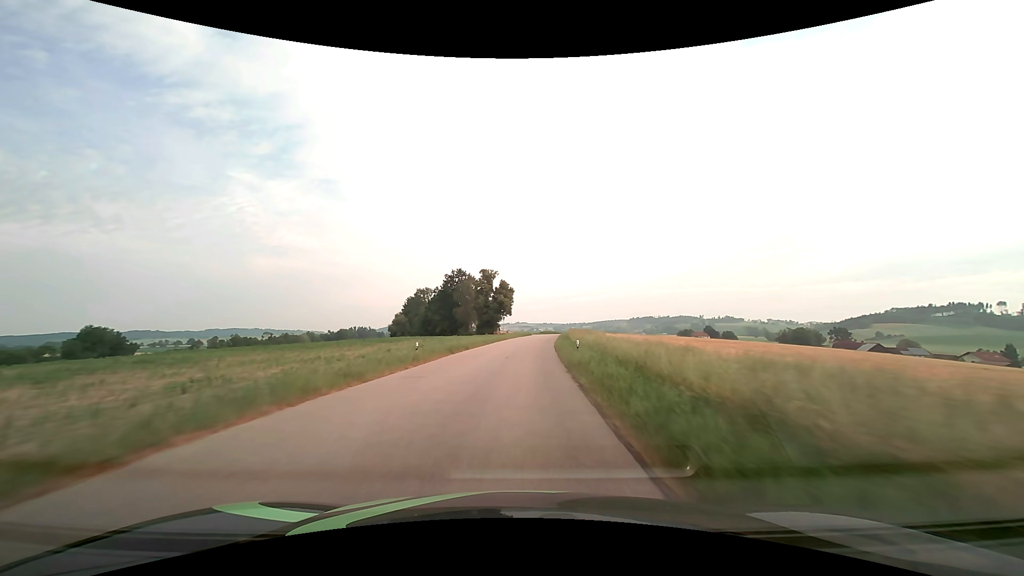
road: tertiary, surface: asphalt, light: Day
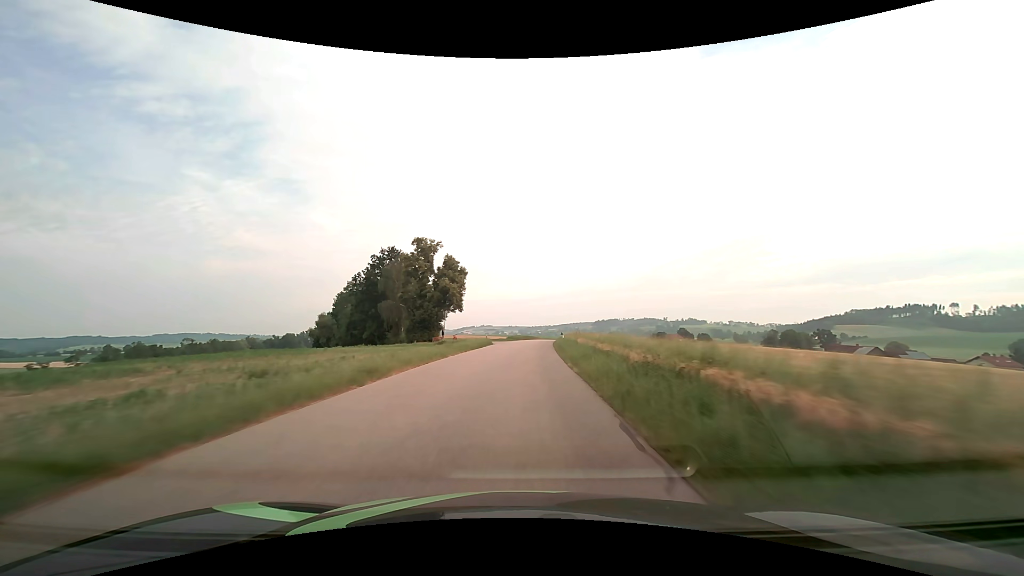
(+1.4, +41.7) m; +4°
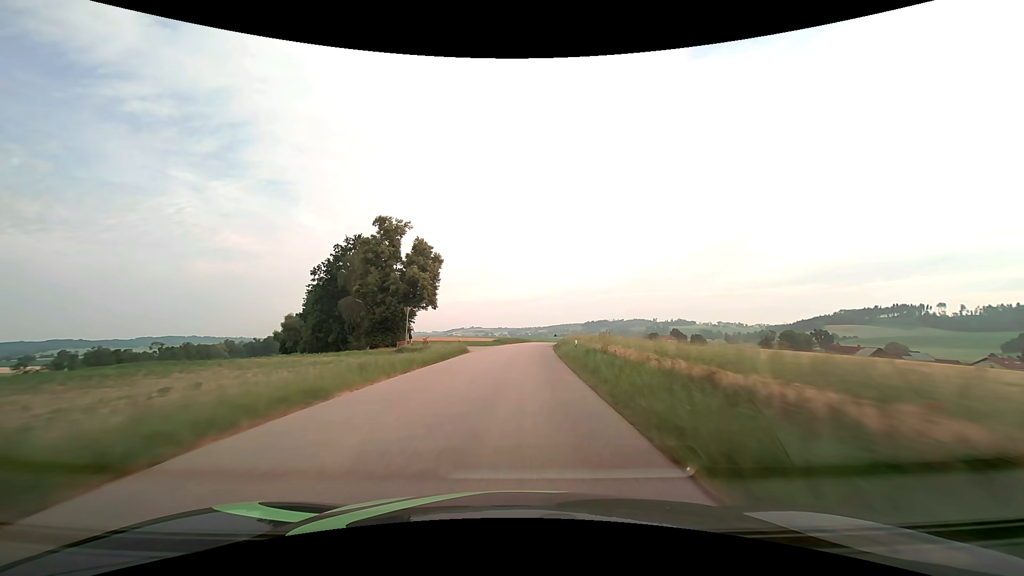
(+0.1, +14.3) m; +1°
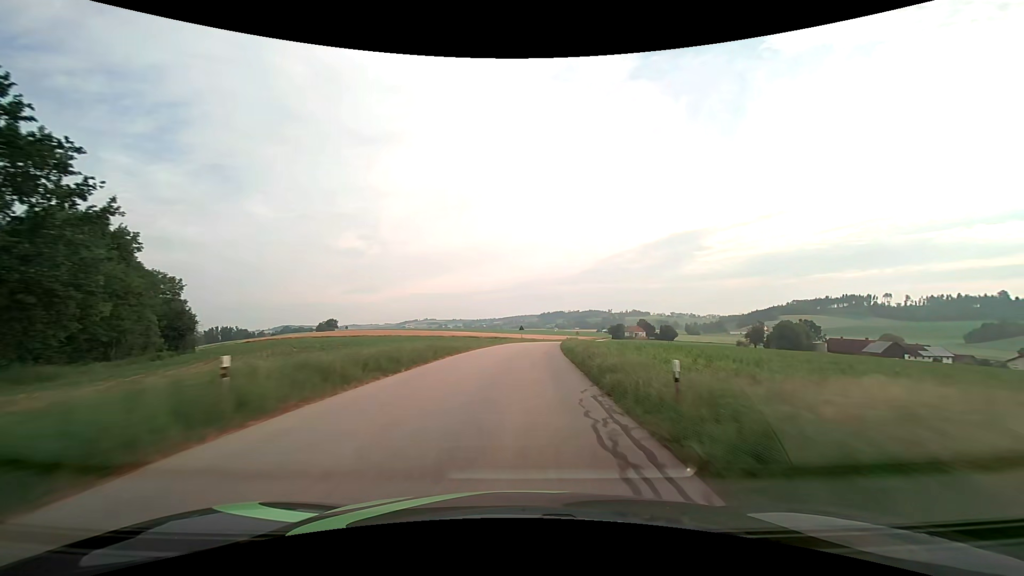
(+2.4, +57.0) m; +5°
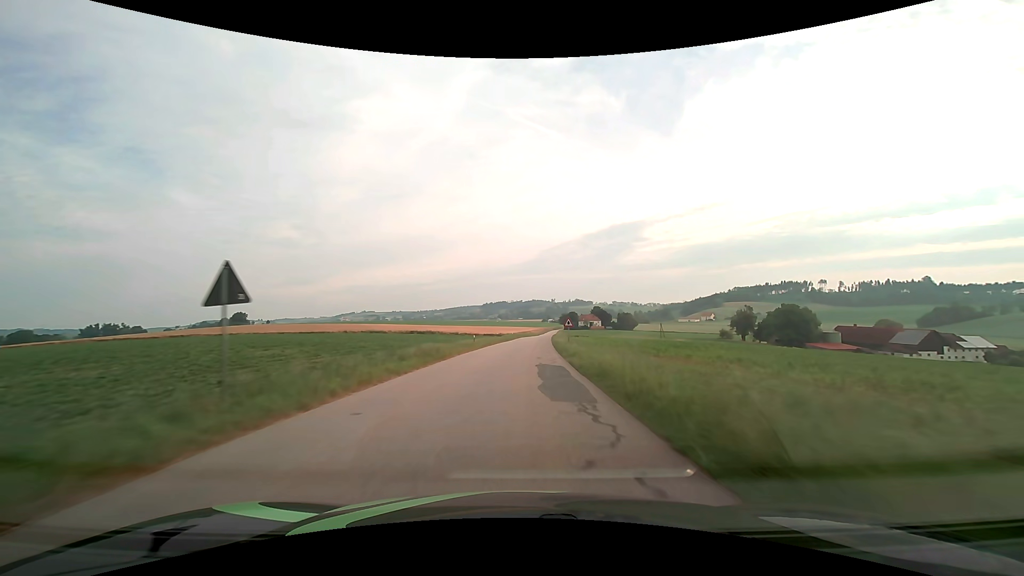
(+4.1, +67.7) m; +7°
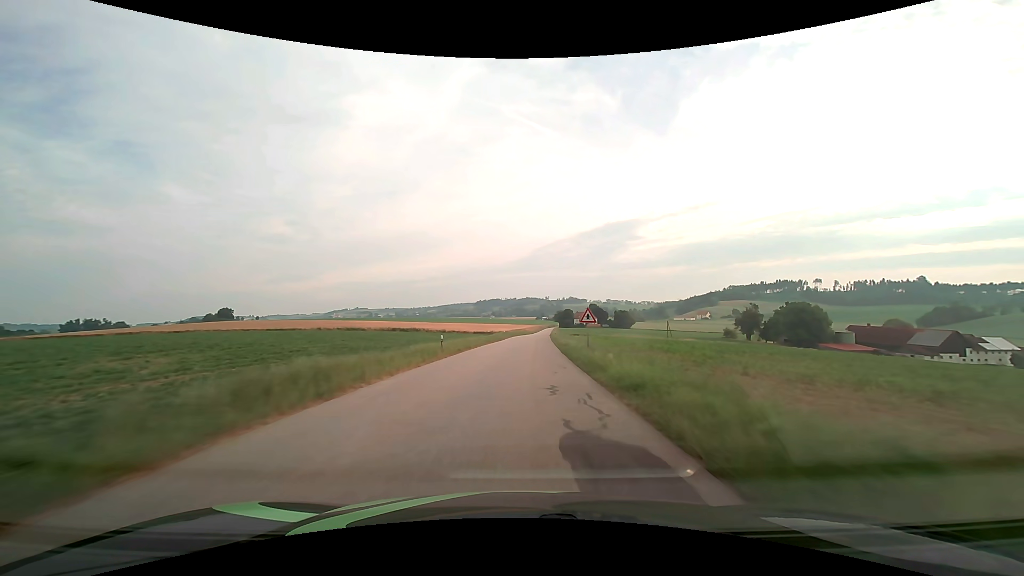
(+0.1, +13.4) m; +1°
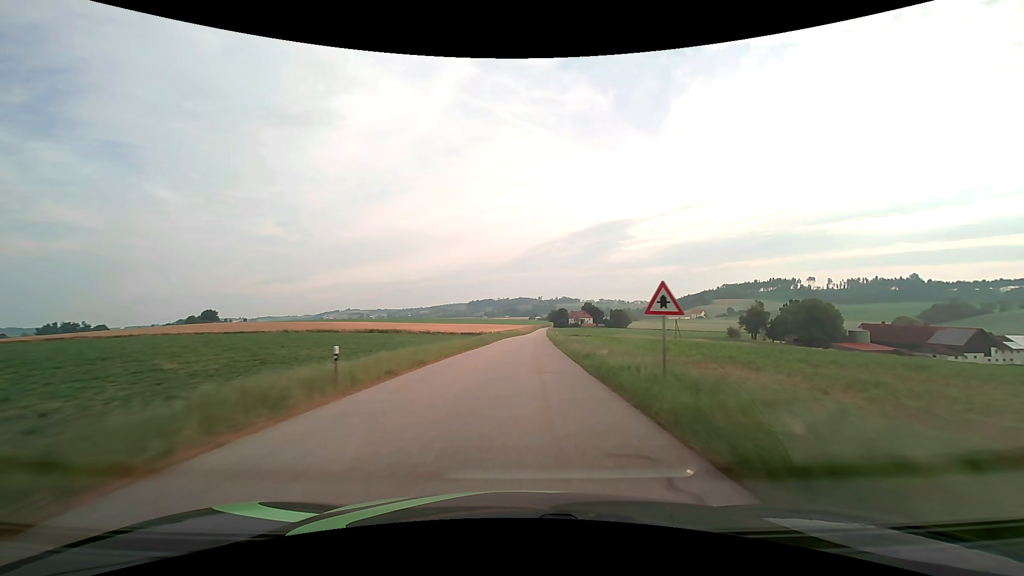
(+0.1, +13.5) m; +1°
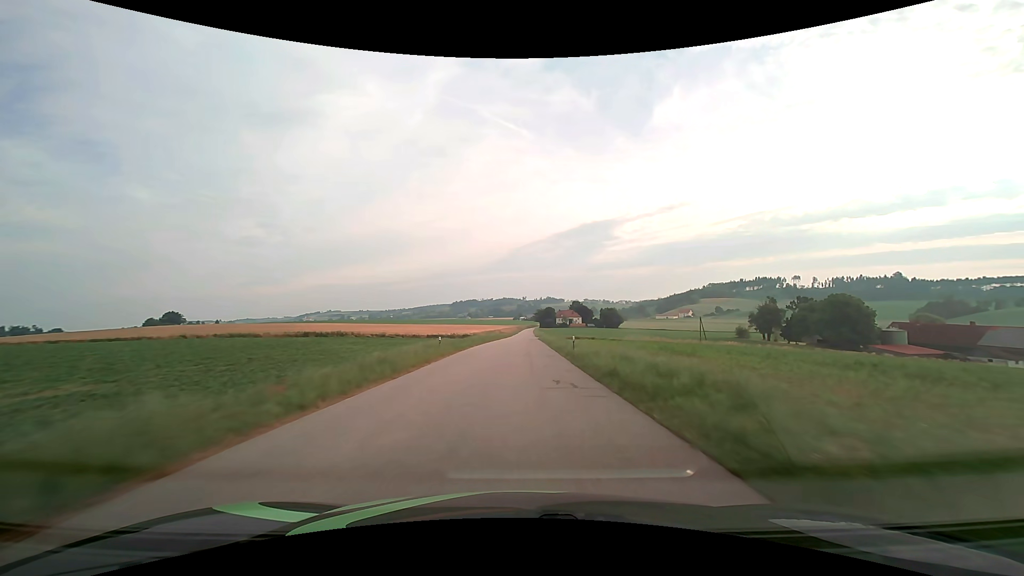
(+0.4, +27.2) m; +2°
(0, +10) (0, +20) (0, +30) (+1, +40) (+1, +50) (+1, +60) (+1, +70) (+1, +80) (+1, +90) (+2, +100) m
